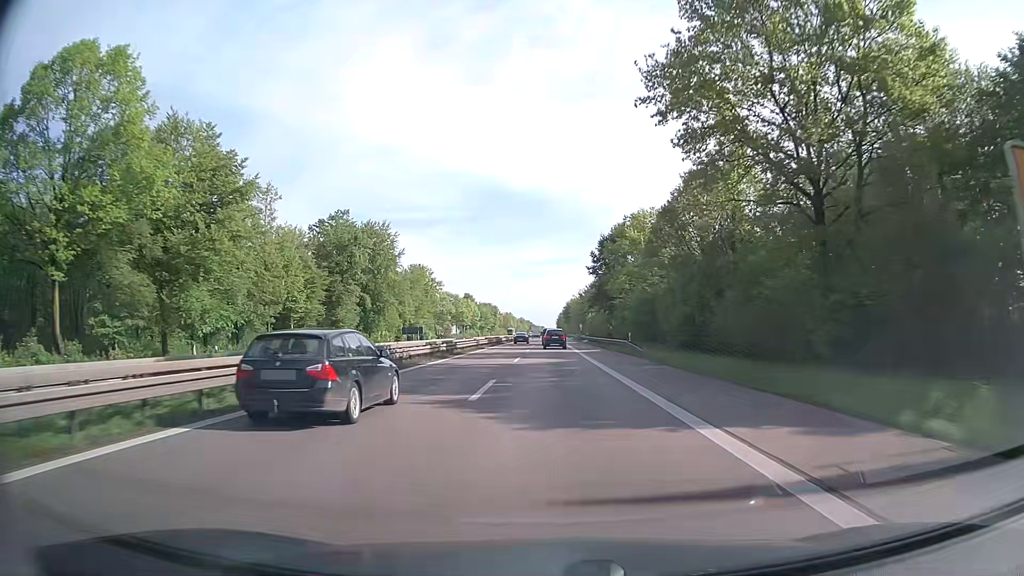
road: trunk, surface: asphalt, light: Day
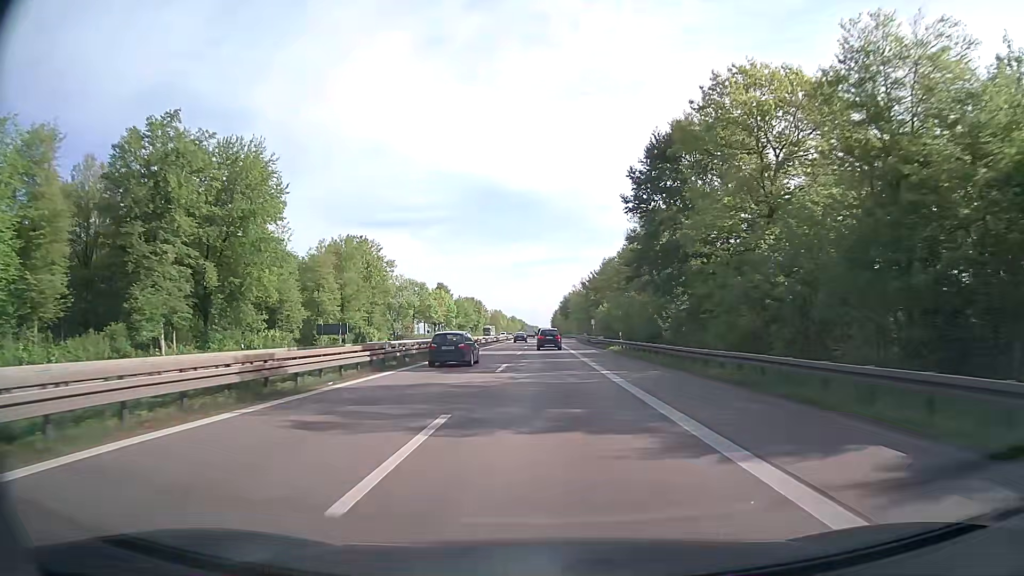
(+0.2, +44.6) m; 0°
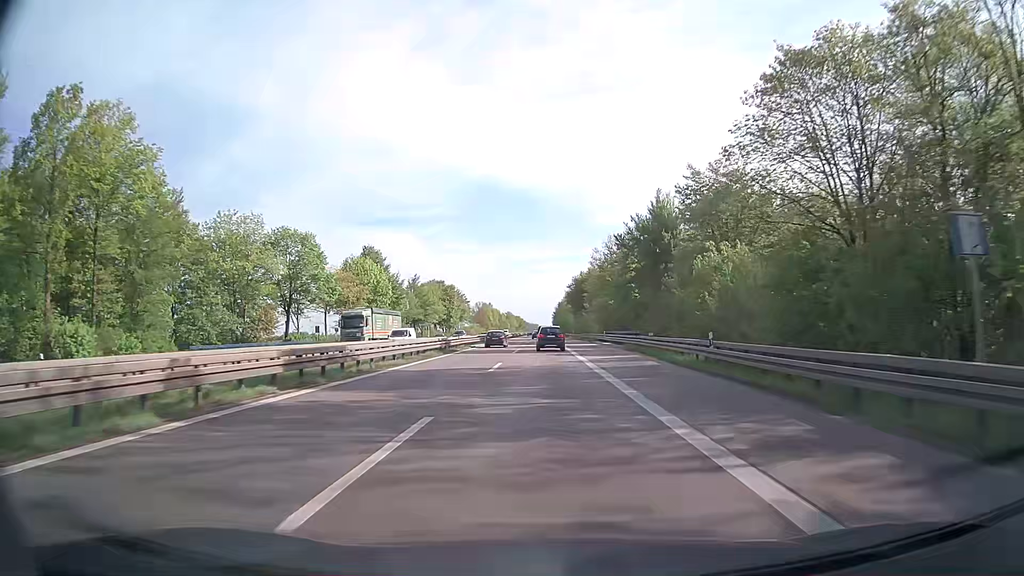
(0.0, +72.8) m; 0°
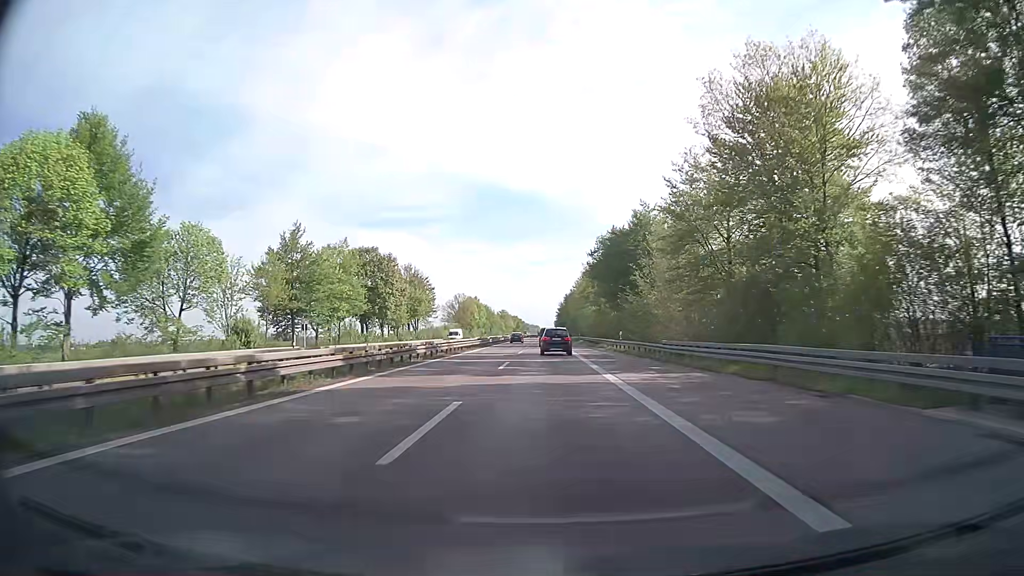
(-0.3, +69.9) m; 0°
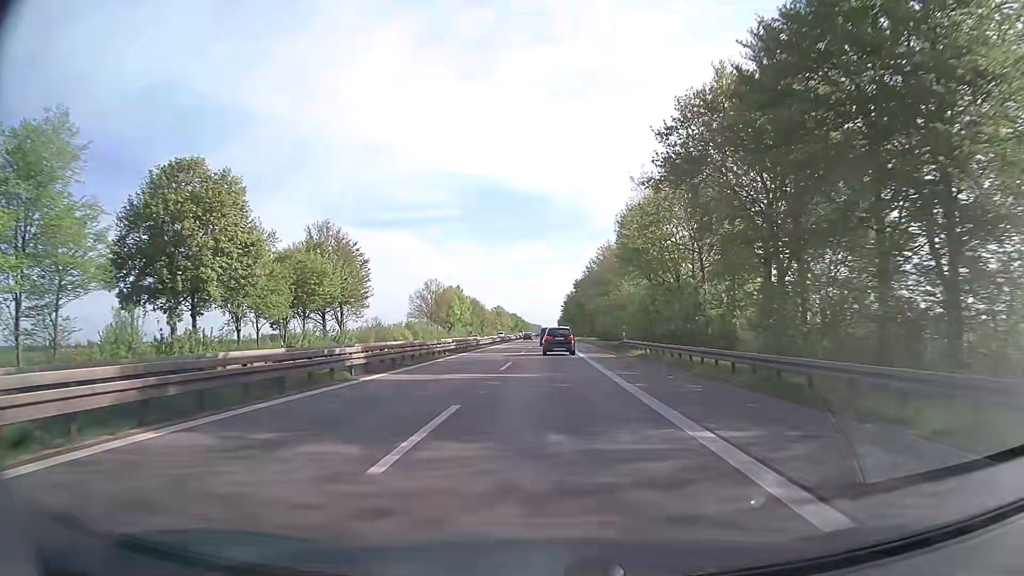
(-0.1, +54.8) m; 0°
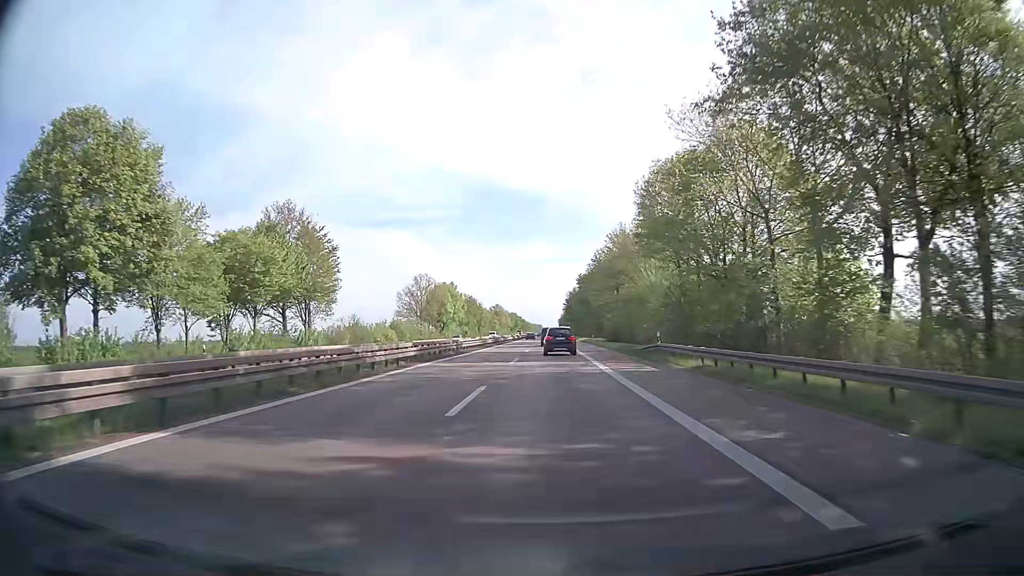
(0.0, +13.6) m; 0°
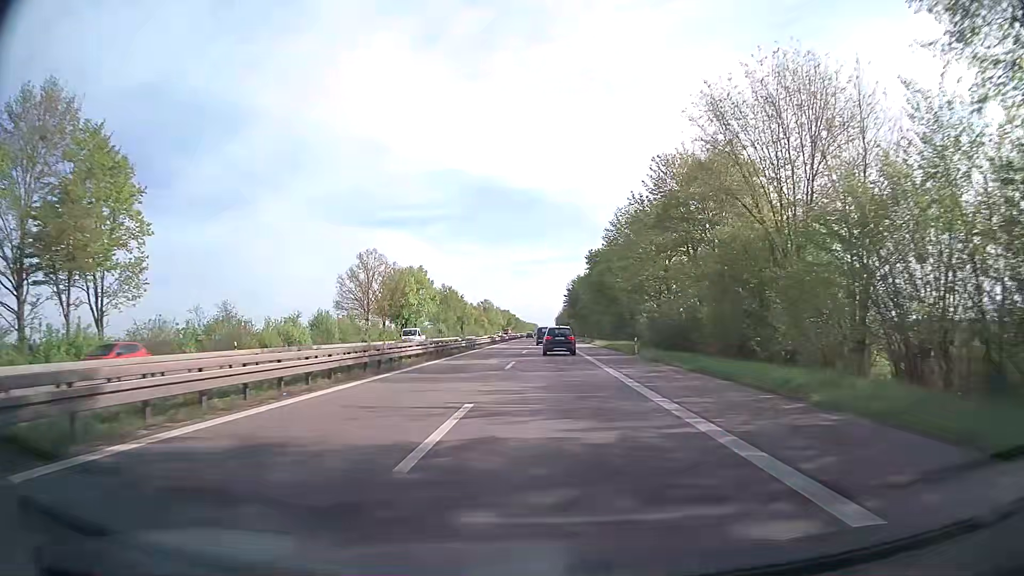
(0.0, +40.5) m; 0°
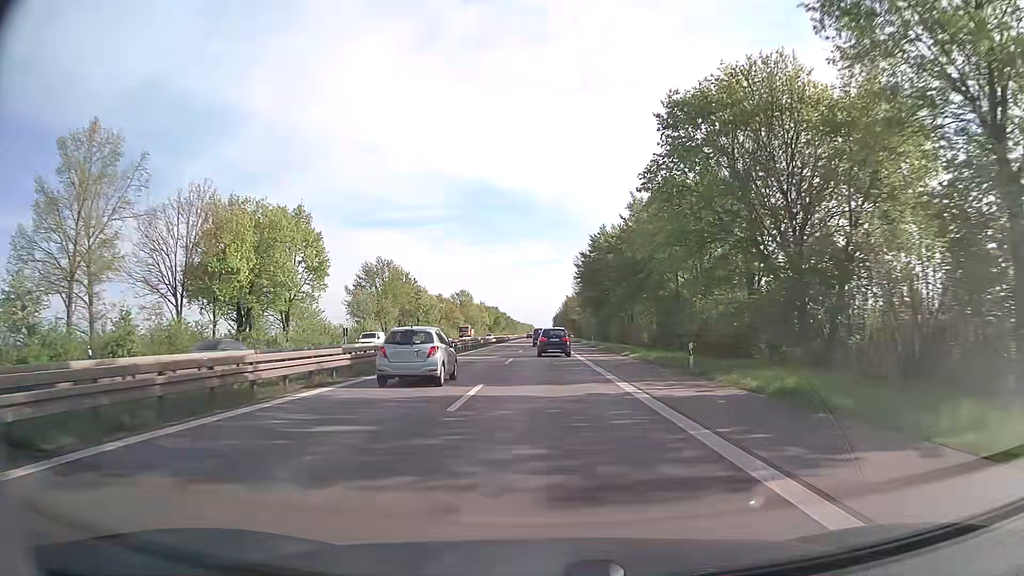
(+0.4, +67.4) m; +1°
(0, +10) (0, +20) (0, +30) (0, +40) (0, +50) (0, +60) (0, +70) (0, +80) (0, +90) (0, +100) m
